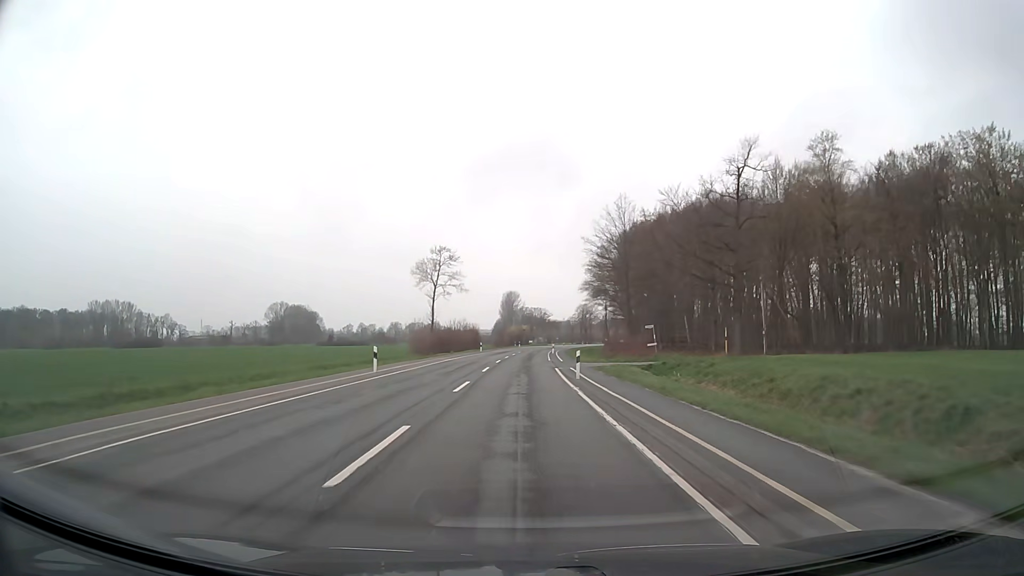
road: secondary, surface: asphalt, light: Day
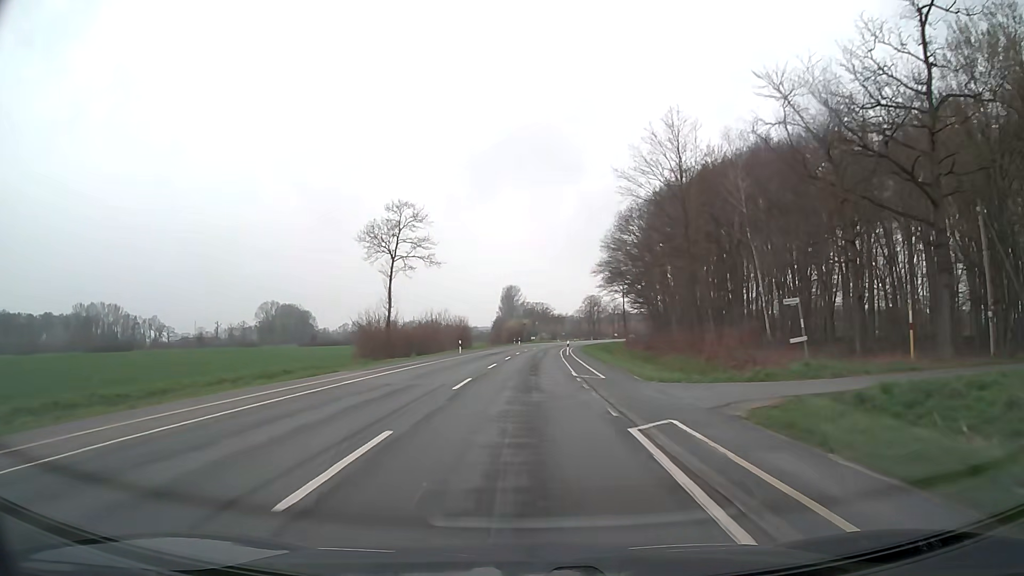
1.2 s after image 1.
(0.0, +25.0) m; 0°
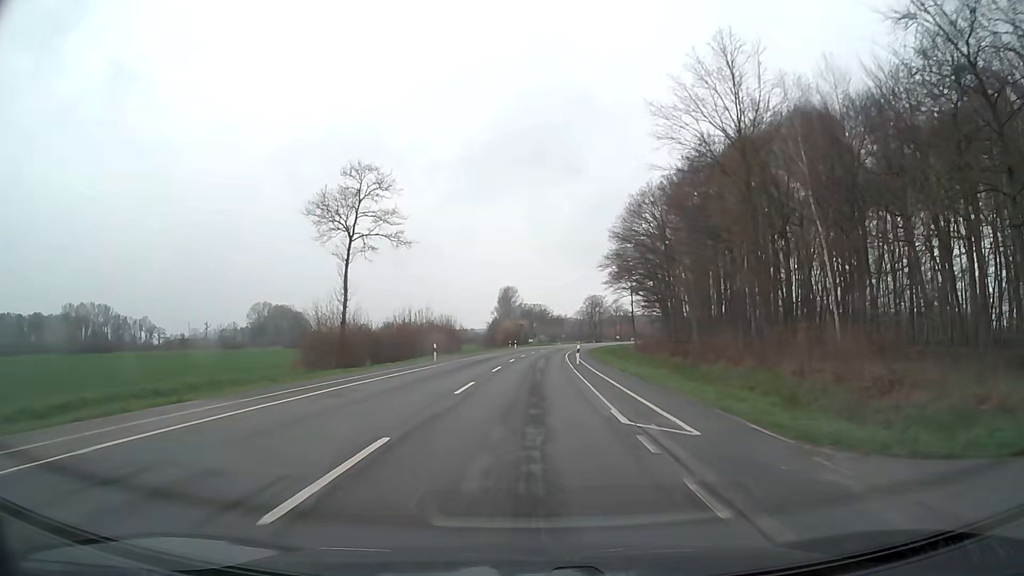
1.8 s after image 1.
(0.0, +12.5) m; 0°
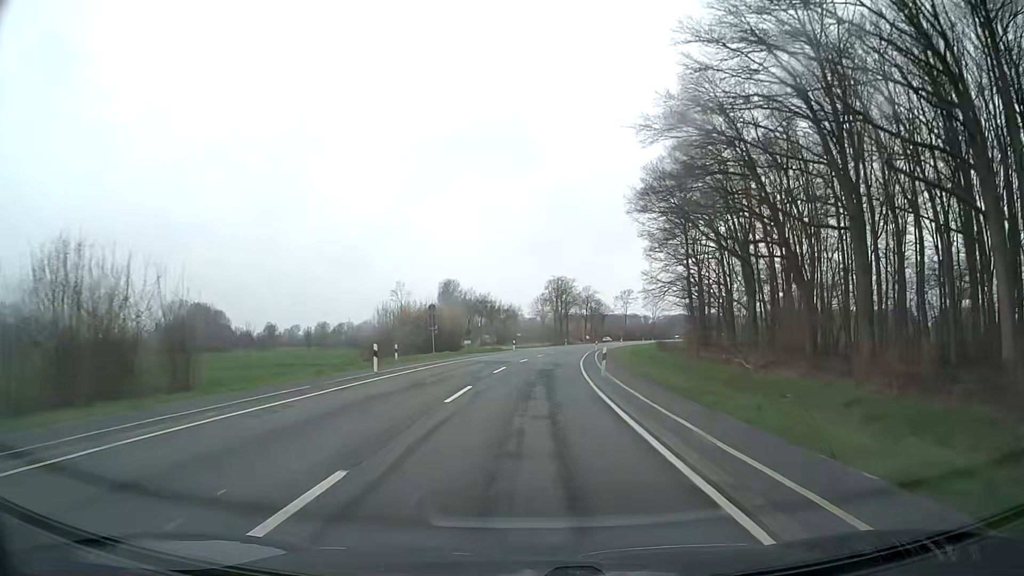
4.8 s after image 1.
(+1.8, +62.5) m; +4°
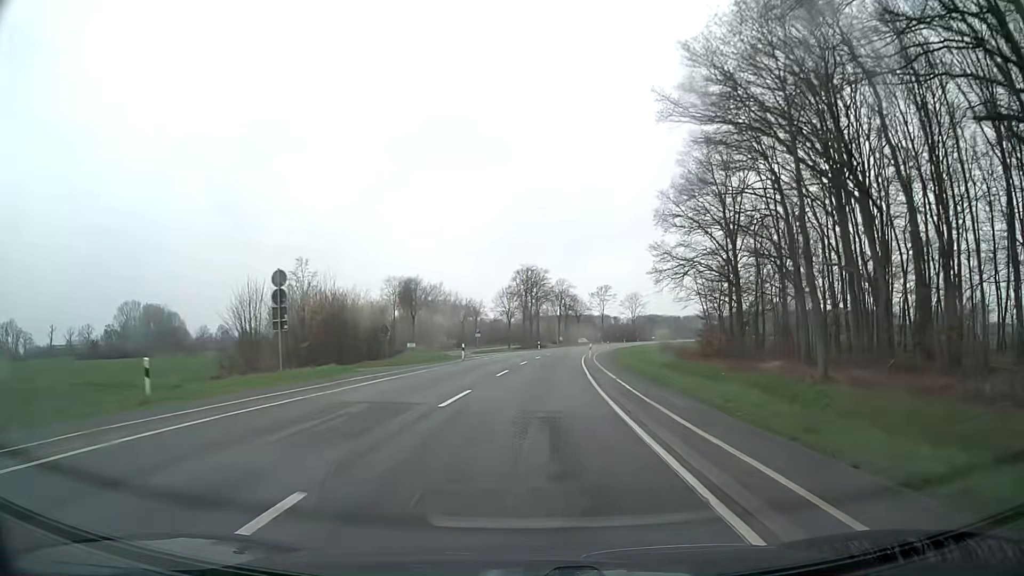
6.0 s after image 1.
(+0.6, +25.0) m; +3°
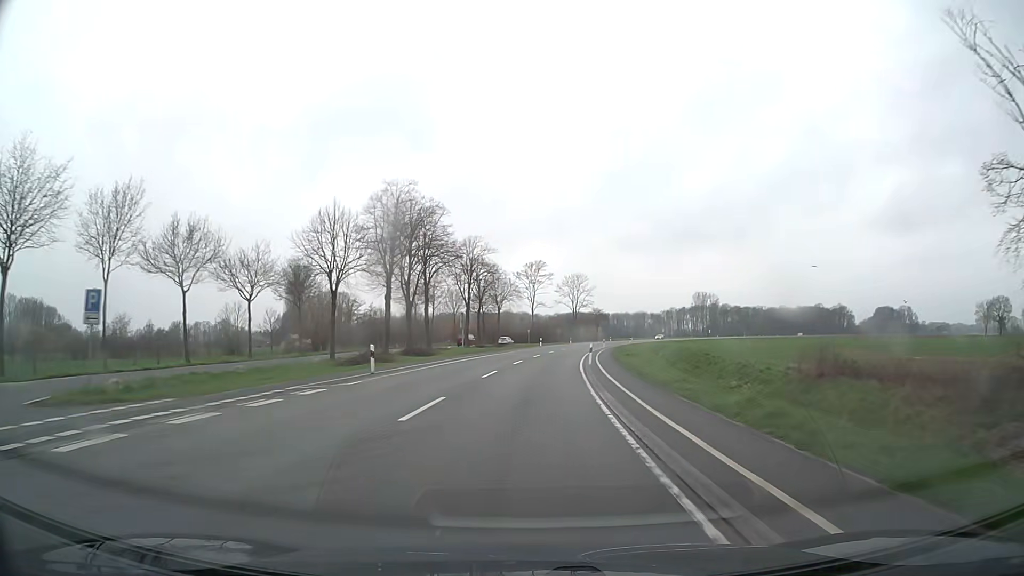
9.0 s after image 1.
(+3.8, +62.3) m; +7°
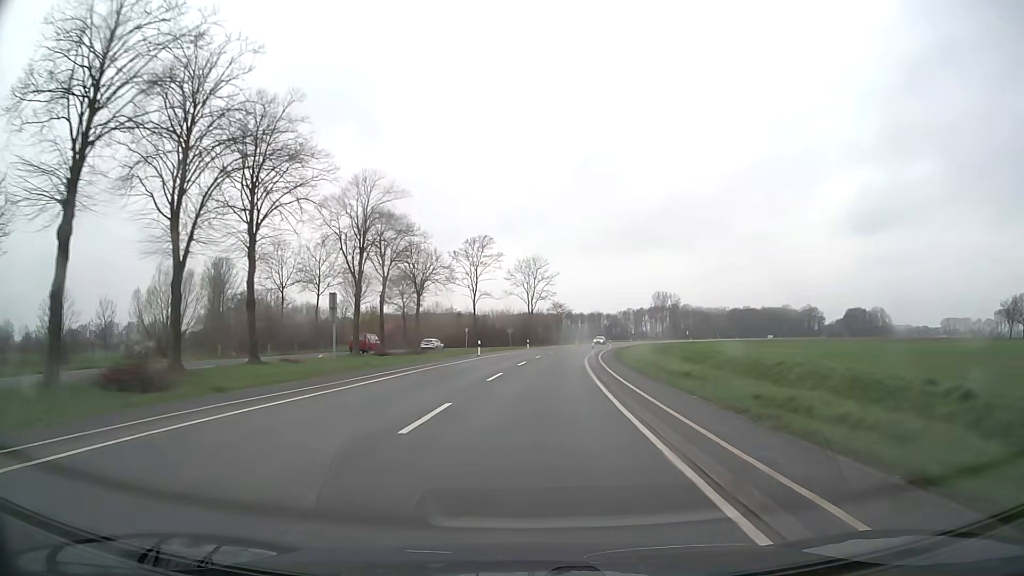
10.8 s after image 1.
(+1.3, +37.4) m; +4°
